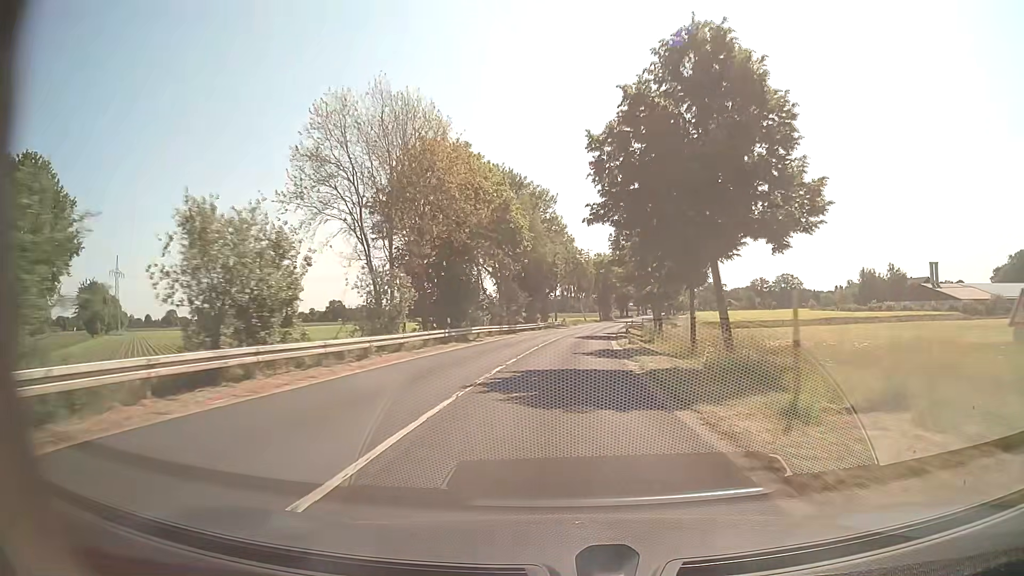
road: secondary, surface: asphalt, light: Day
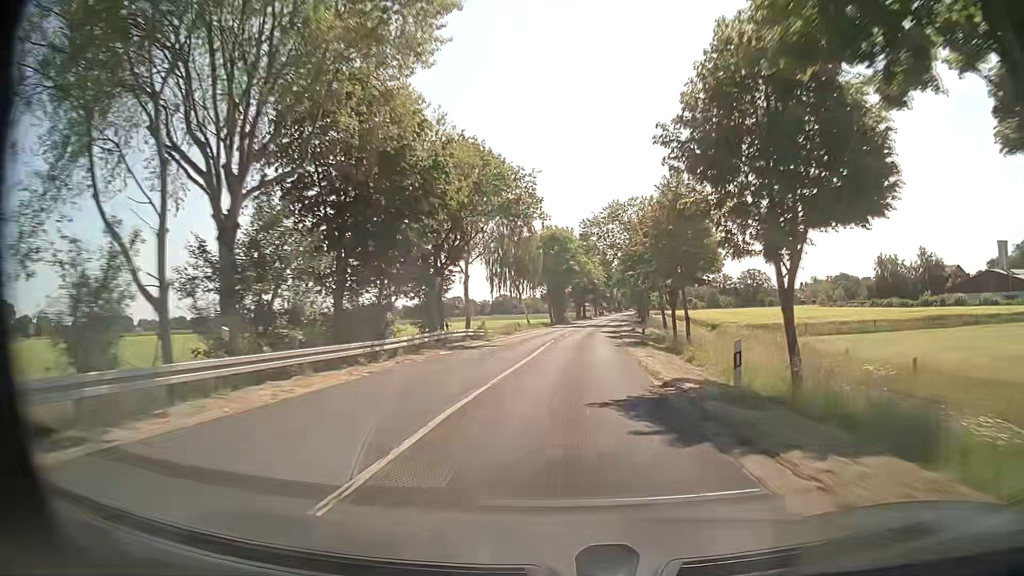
(+2.0, +45.4) m; +5°
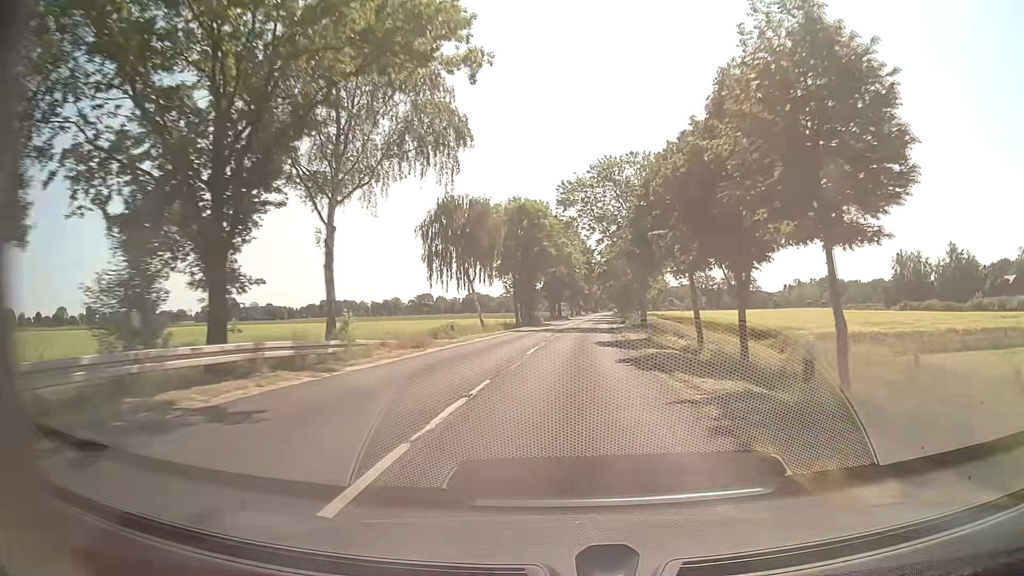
(+0.4, +22.7) m; +2°
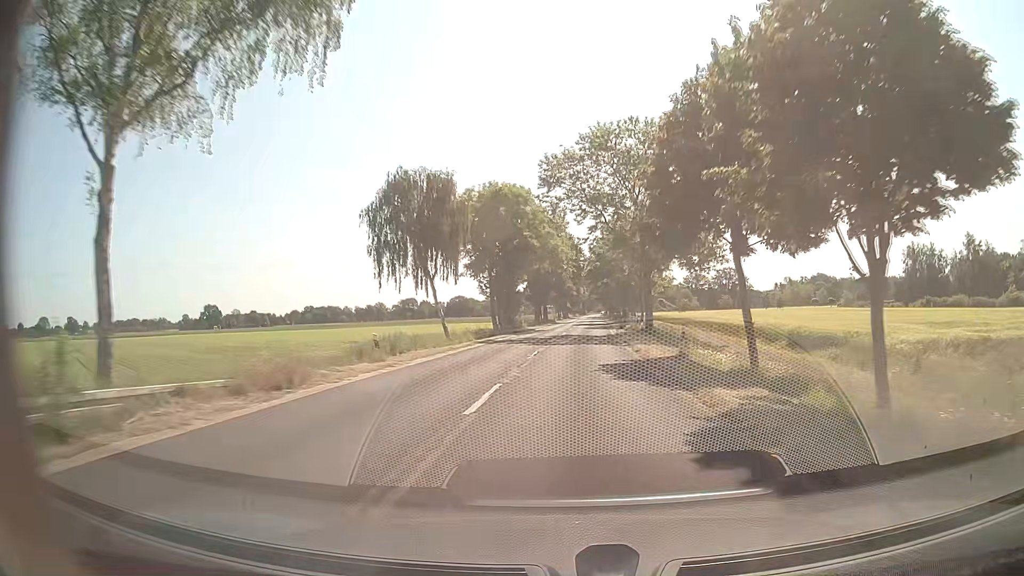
(+0.1, +11.3) m; +1°
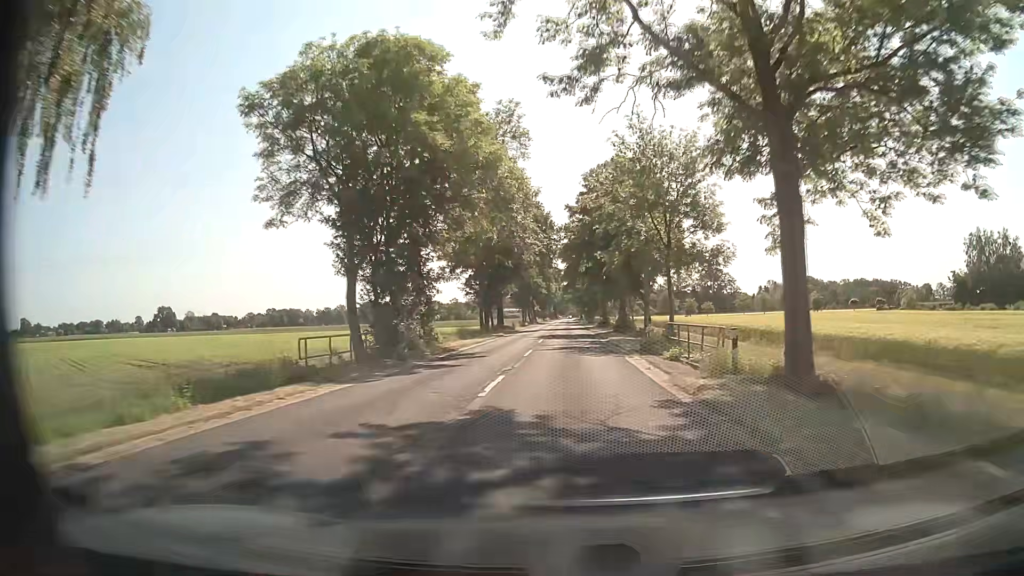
(+1.2, +33.8) m; +3°
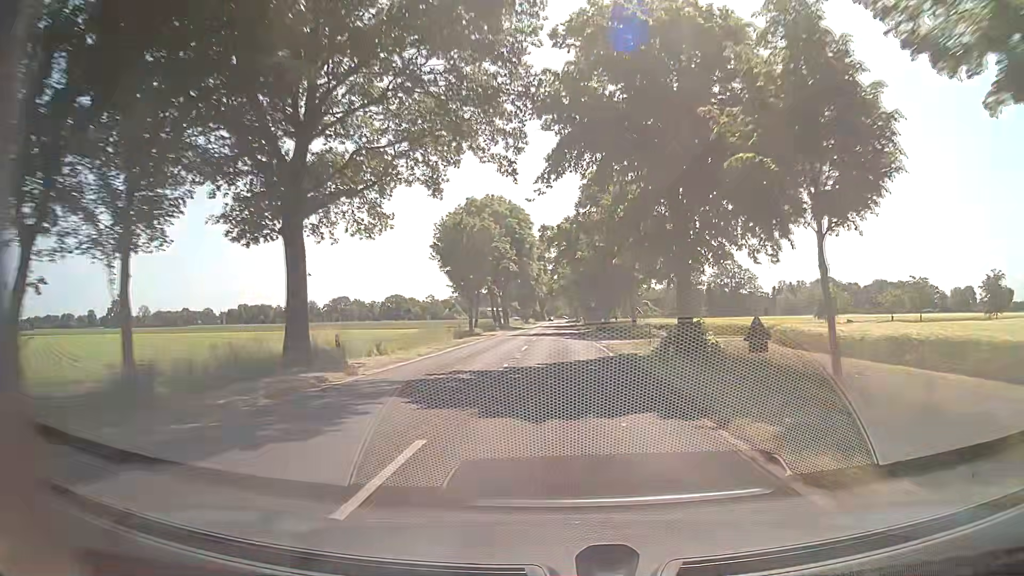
(+0.7, +56.2) m; +1°
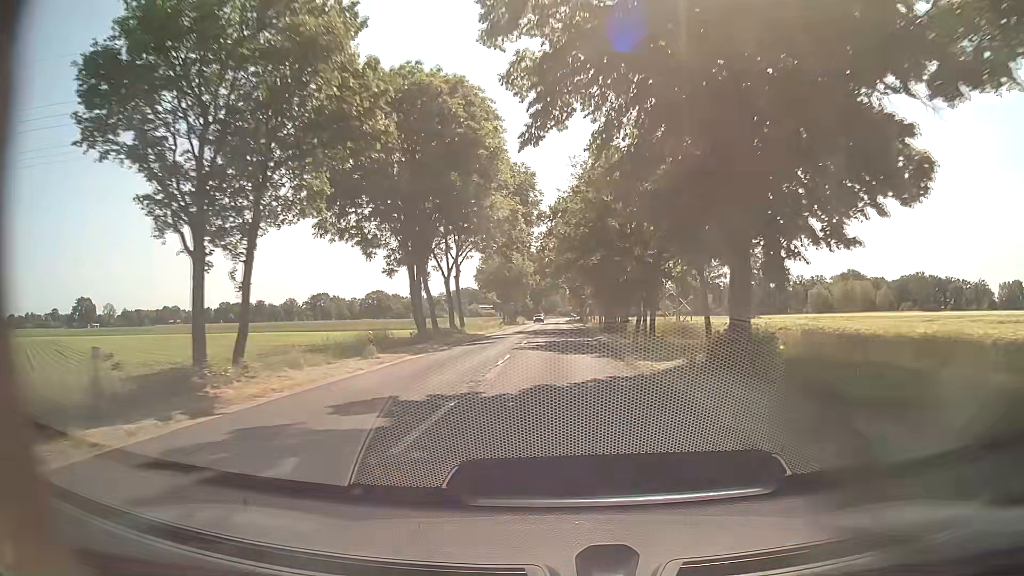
(-0.2, +45.0) m; 0°
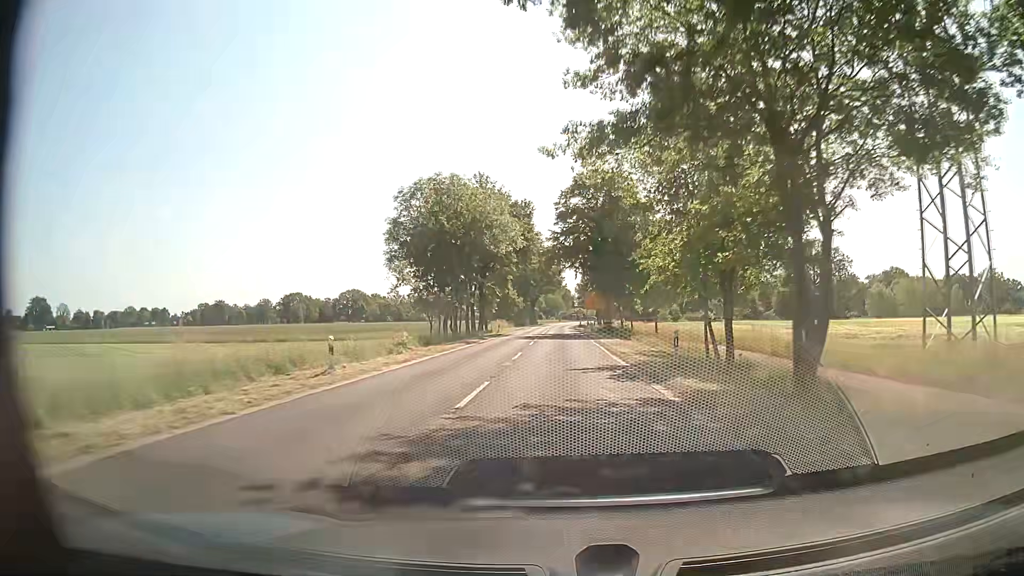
(-0.2, +56.3) m; 0°
(0, +10) (0, +20) (0, +30) (0, +40) (0, +50) (0, +60) (0, +70) (0, +80) (0, +90) (0, +100) m
